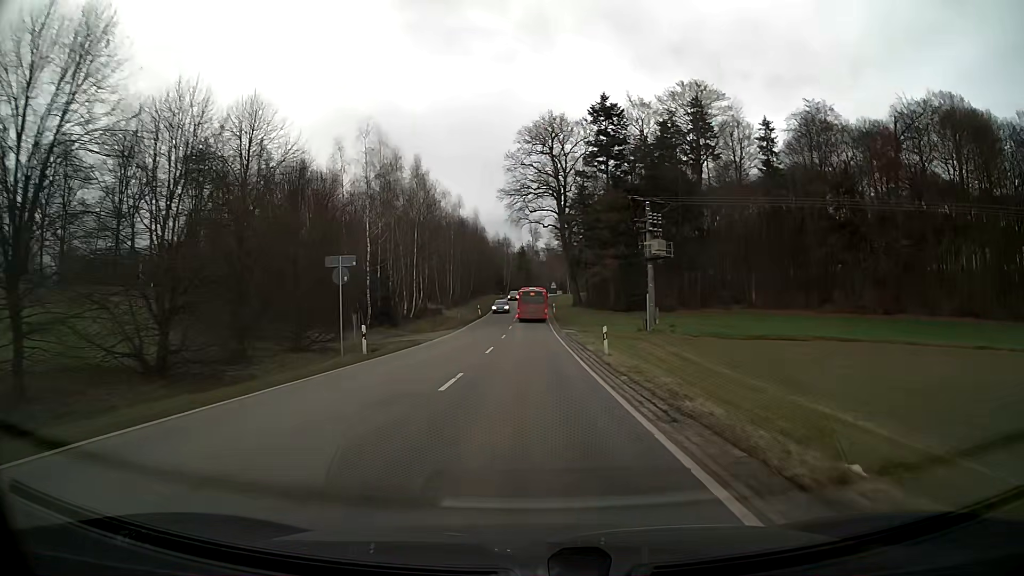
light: Day
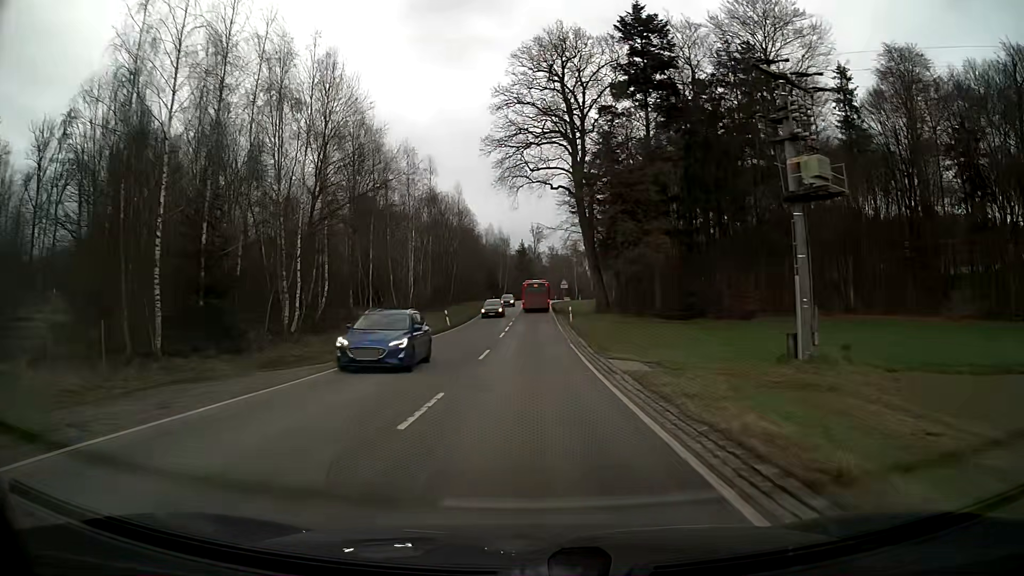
(-0.1, +28.5) m; 0°
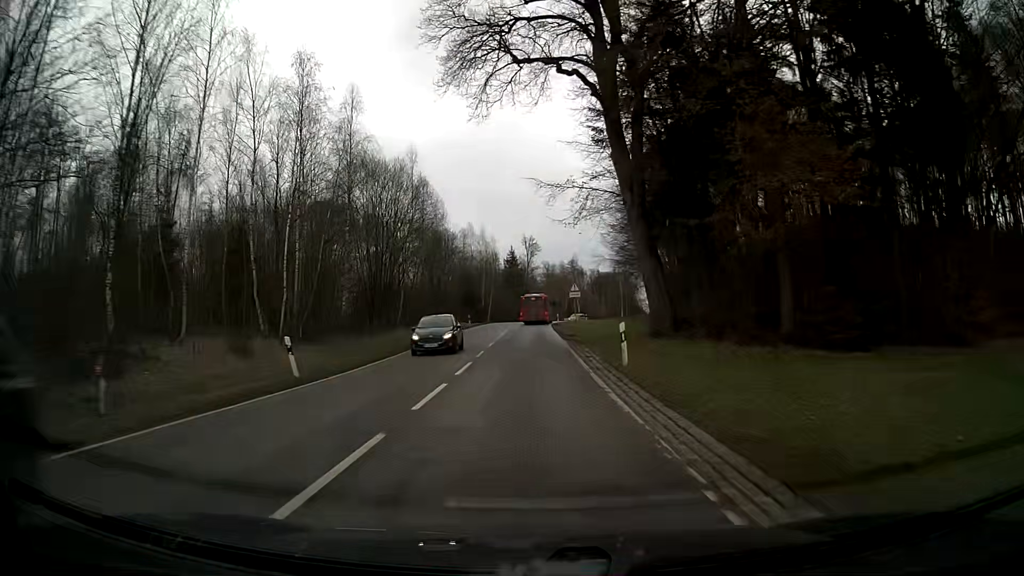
(+0.1, +27.9) m; 0°
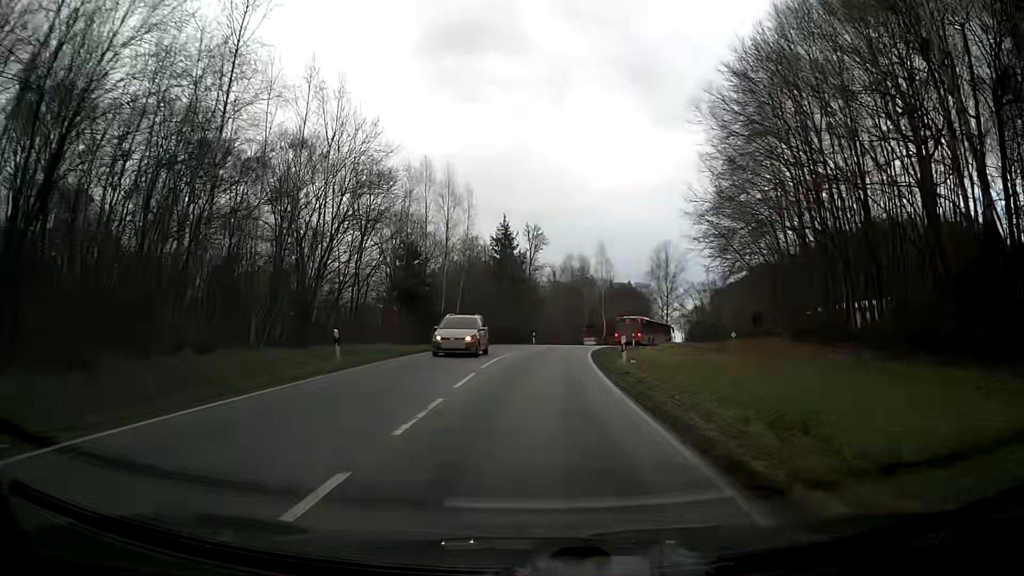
(+0.1, +44.5) m; +2°
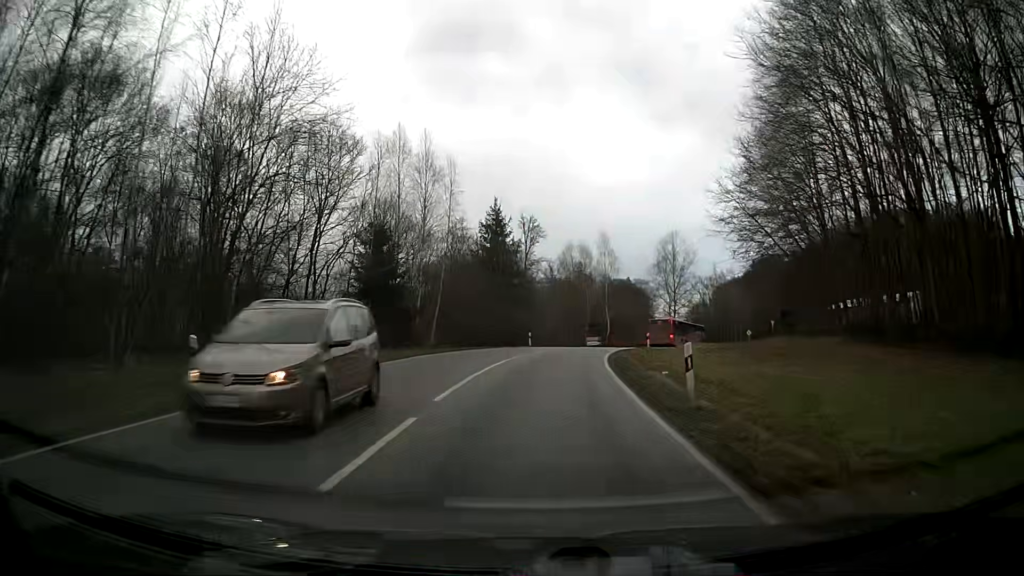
(0.0, +8.7) m; 0°
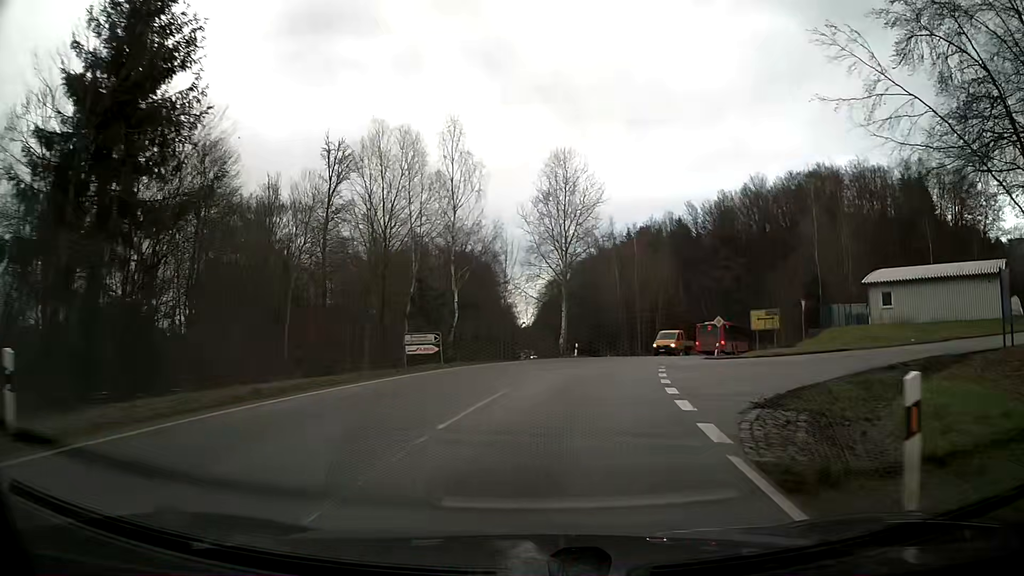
(+3.7, +41.5) m; +14°
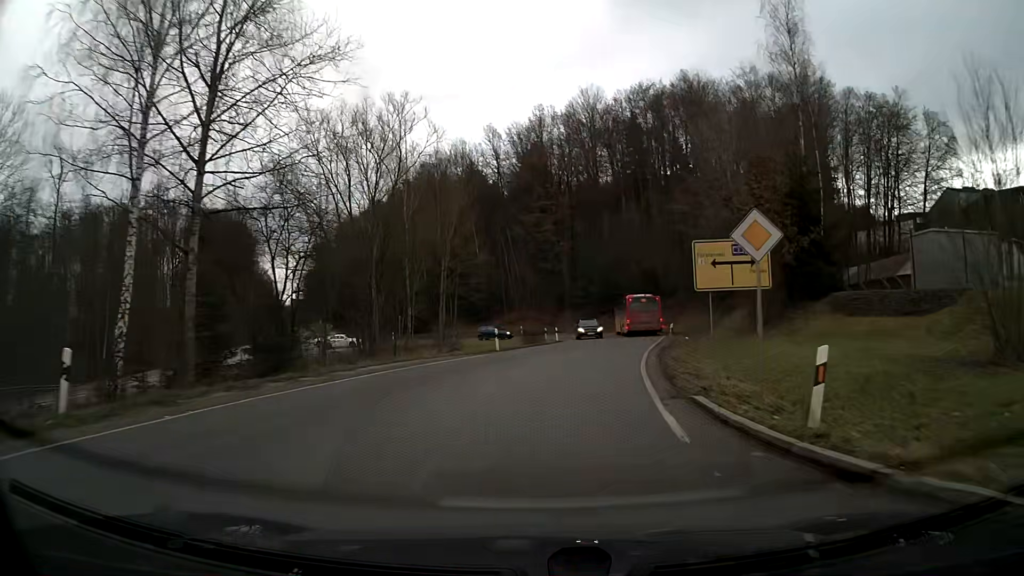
(+6.3, +38.3) m; +18°
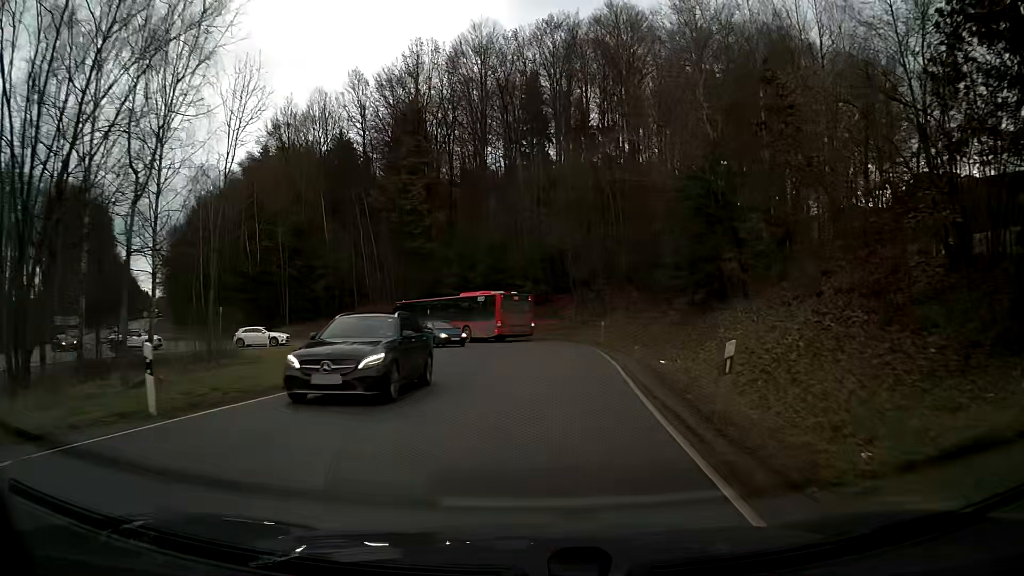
(+1.8, +21.9) m; +9°
(0, +10) (+1, +20) (0, +30) (-3, +40) (-9, +48) (-17, +53) (-27, +54) (-37, +56) (-46, +60) (-52, +68) m
